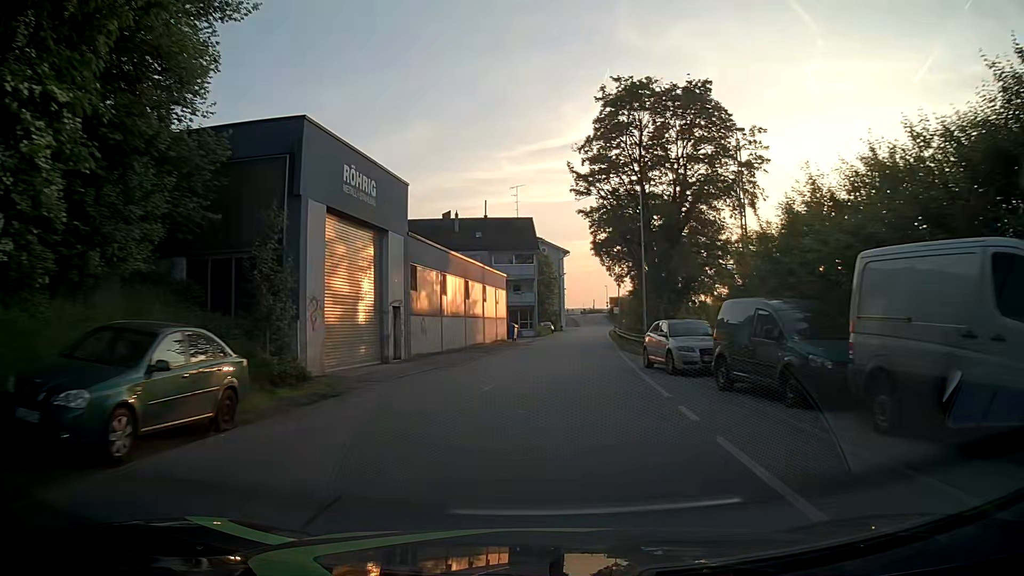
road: residential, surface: asphalt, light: Day
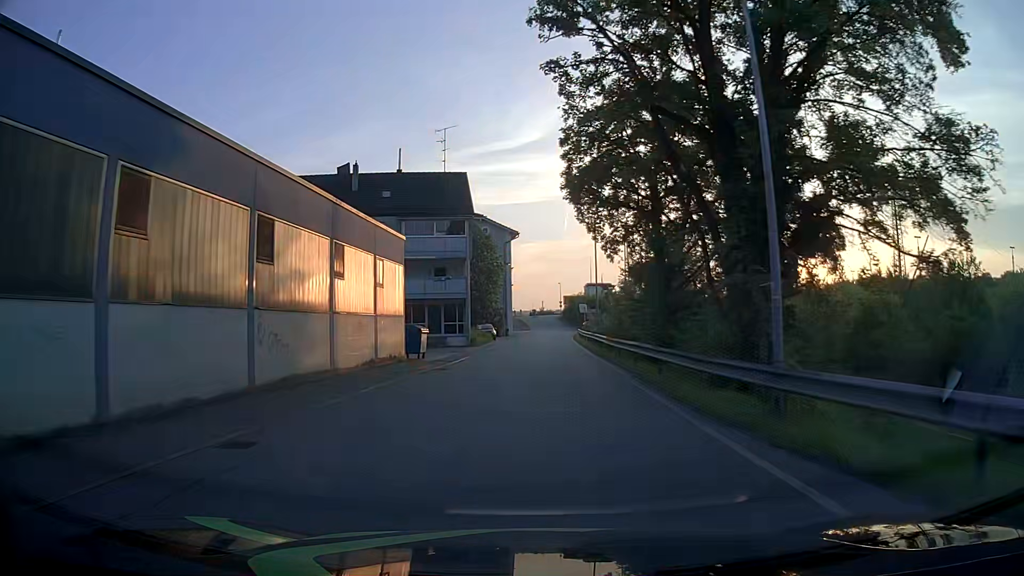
(+1.0, +23.1) m; +5°
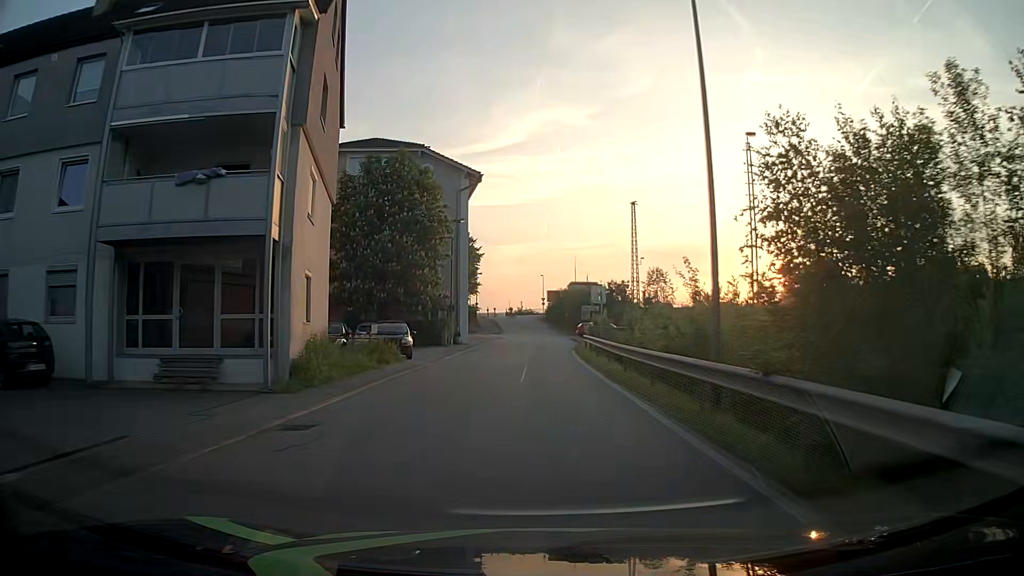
(+0.6, +30.6) m; +2°
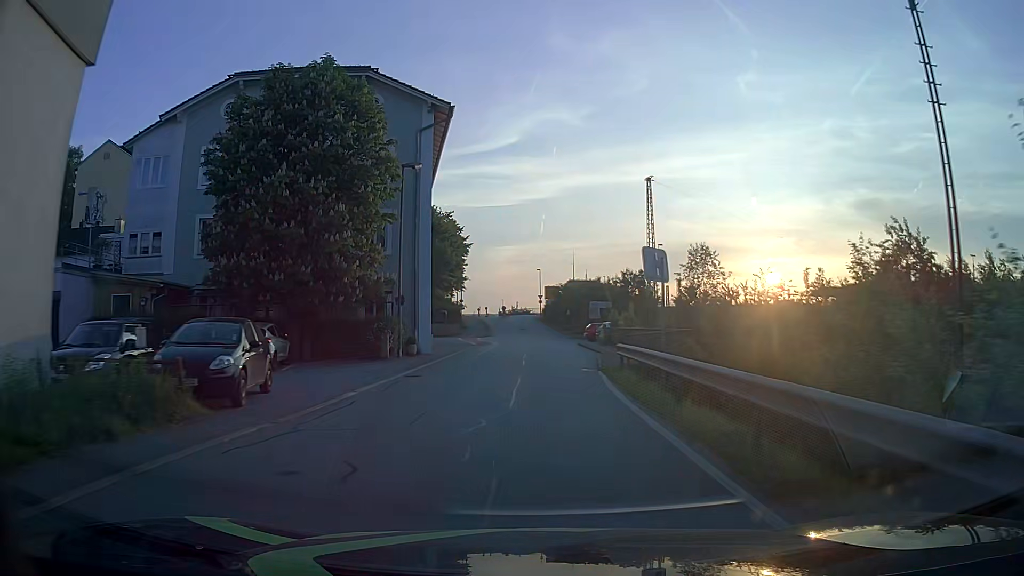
(0.0, +15.2) m; 0°
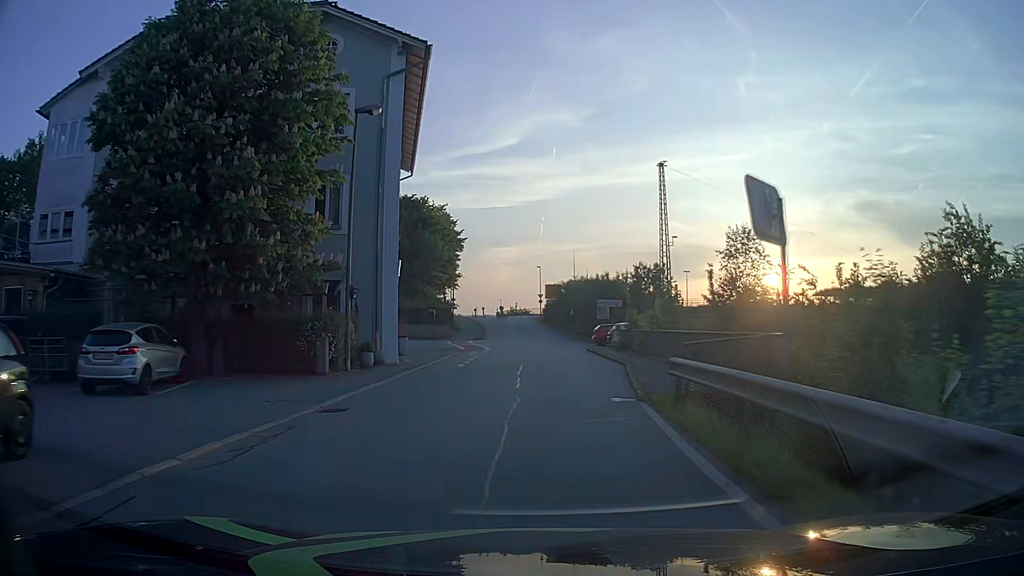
(0.0, +7.6) m; 0°
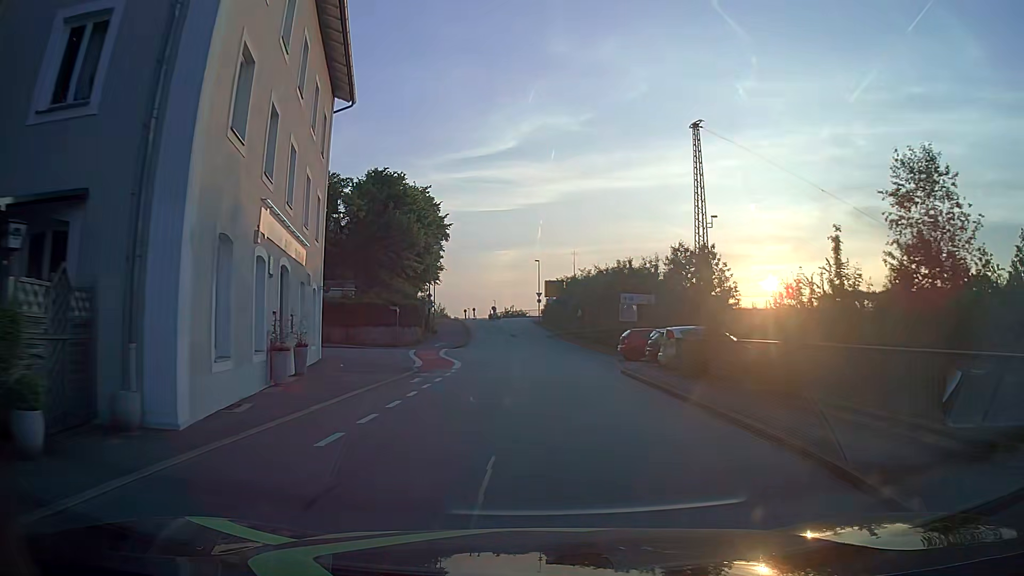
(0.0, +15.0) m; 0°
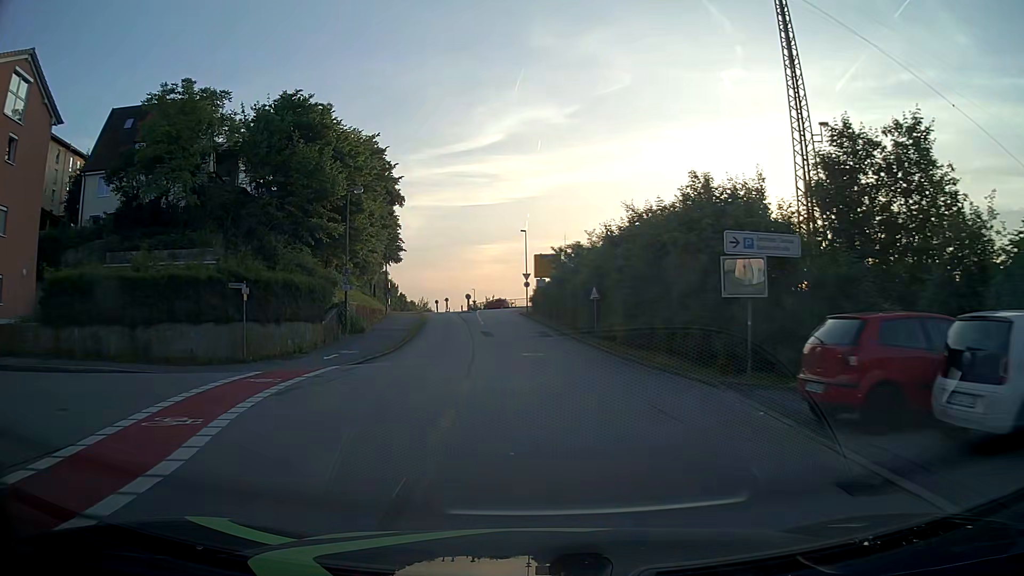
(+0.3, +22.3) m; +1°
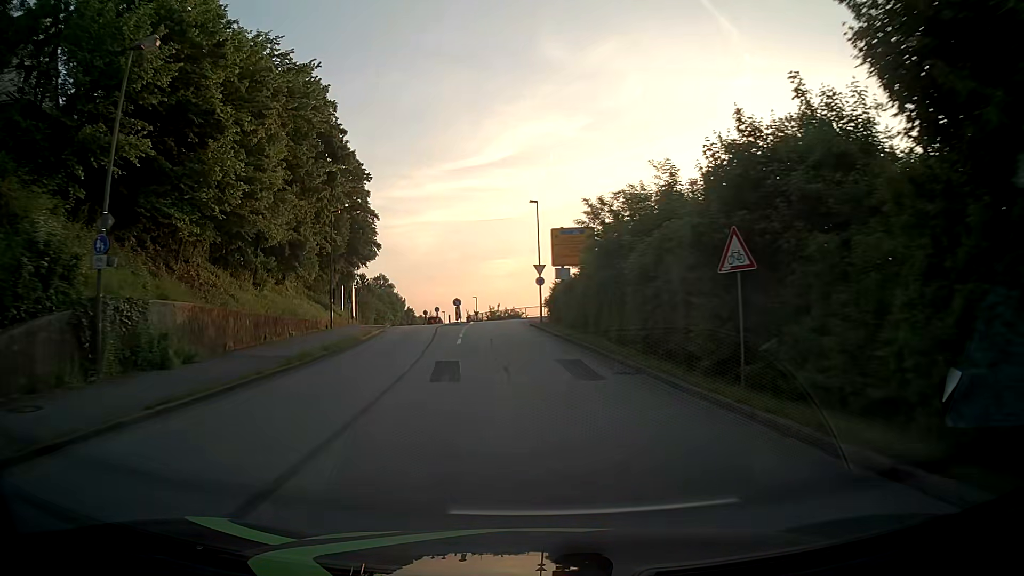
(-0.1, +21.8) m; -1°
(0, +10) (-1, +20) (-2, +30) (-2, +40) (-3, +50) (0, +60) (-1, +69) (-8, +76) (-13, +85) (-17, +94) m
